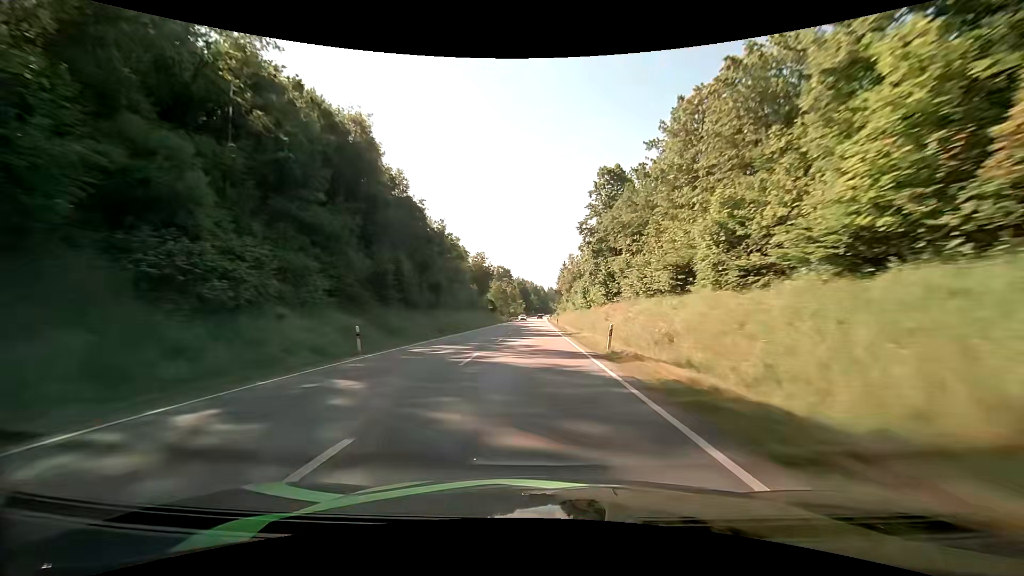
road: primary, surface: asphalt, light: Day
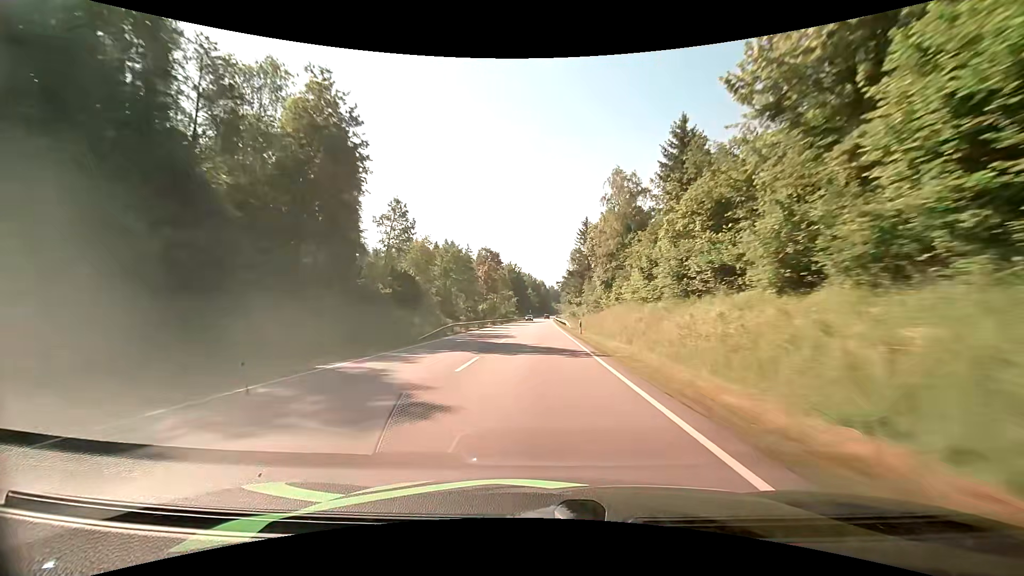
(+0.1, +85.4) m; 0°
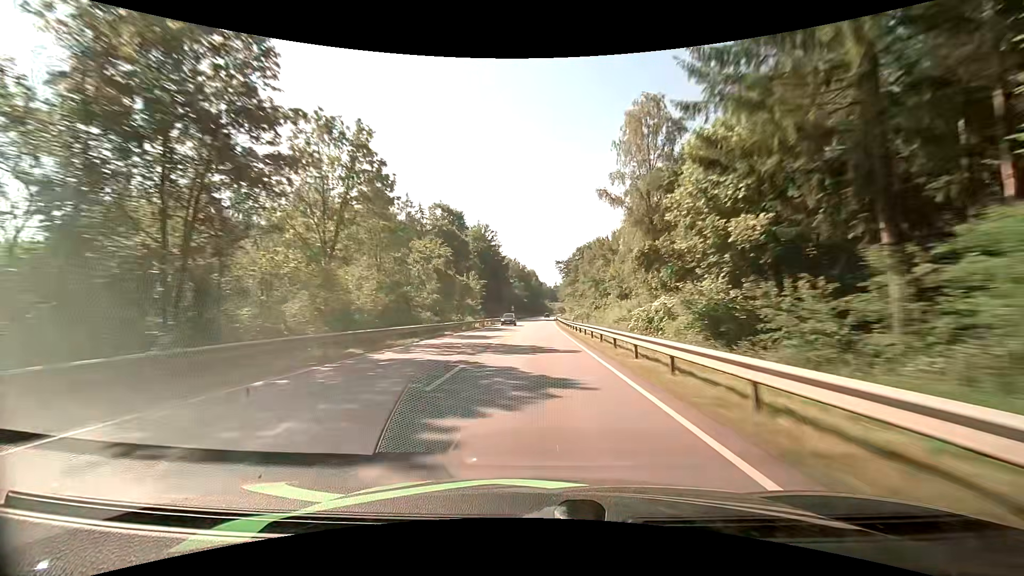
(+0.6, +87.0) m; +1°
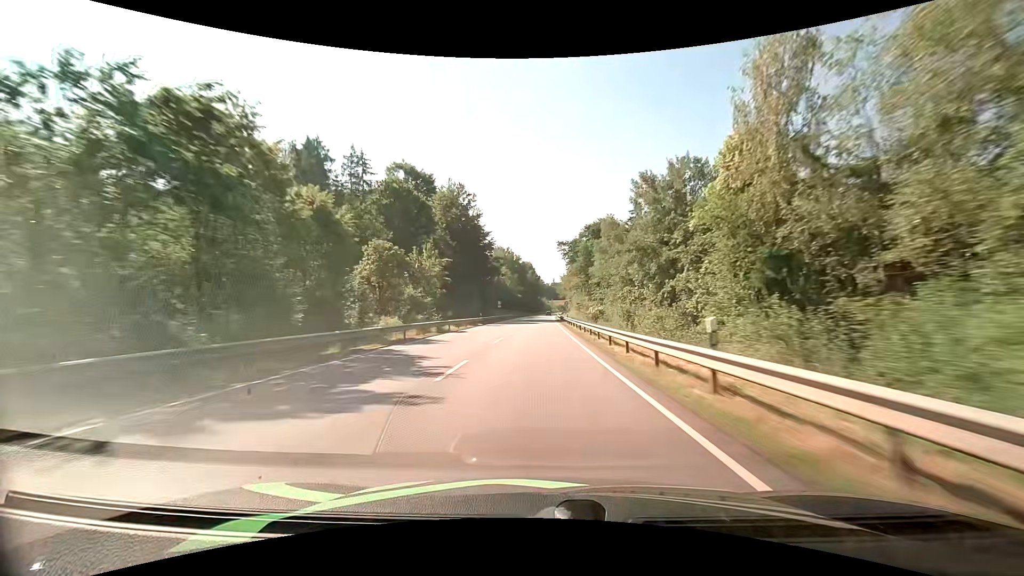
(+0.1, +34.7) m; 0°
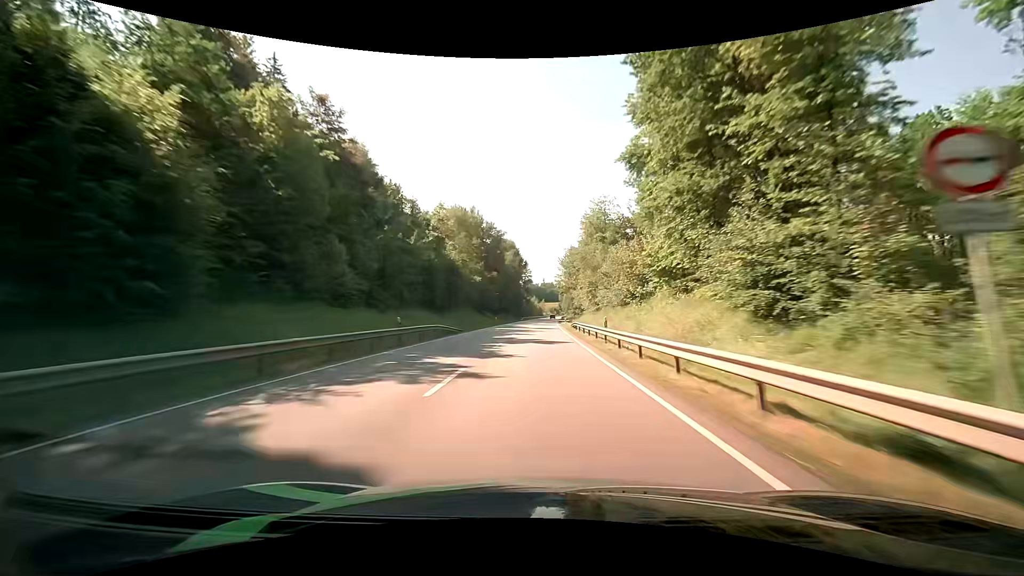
(+0.8, +85.5) m; +1°
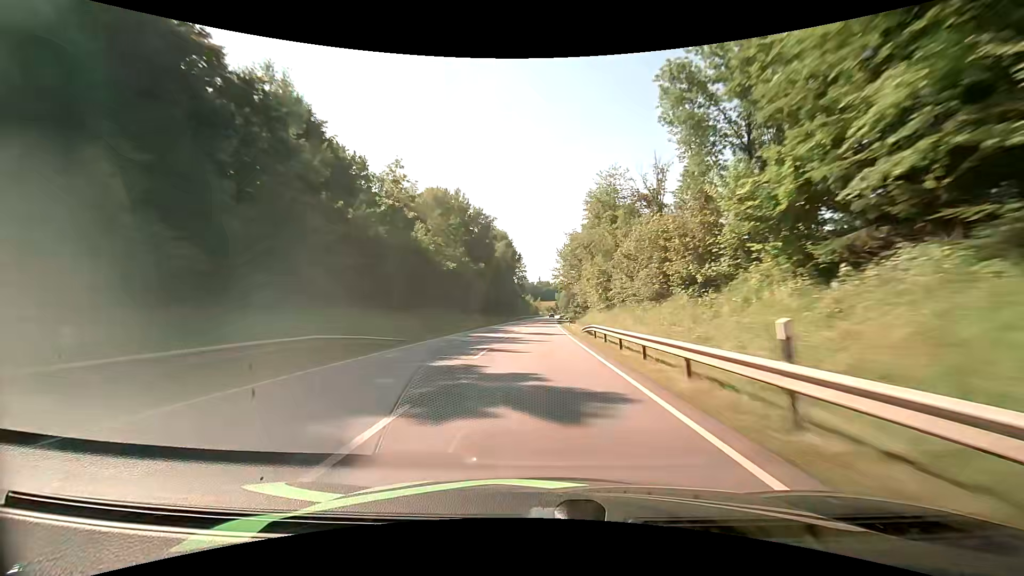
(+0.1, +17.0) m; 0°
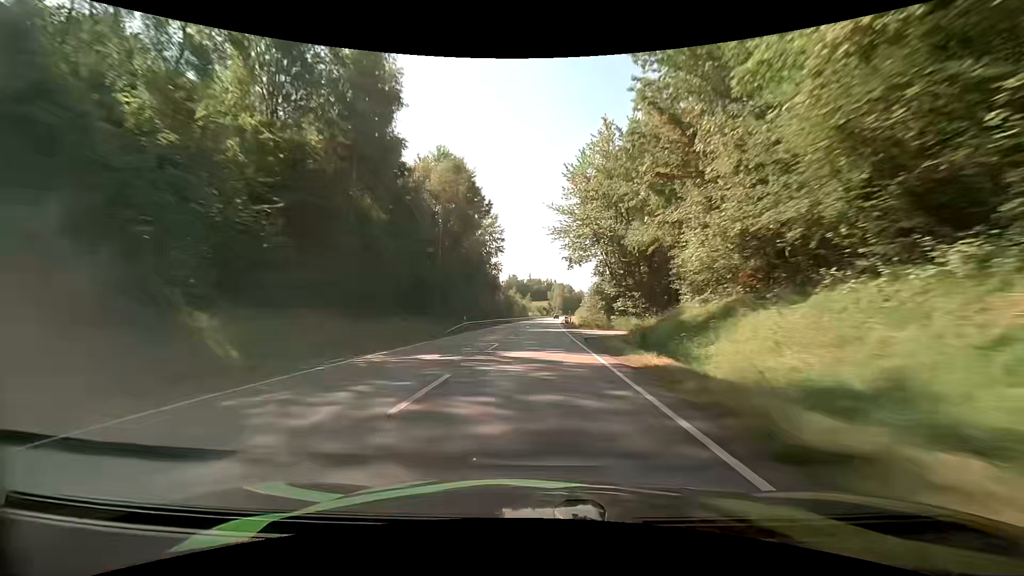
(+1.0, +68.2) m; +1°
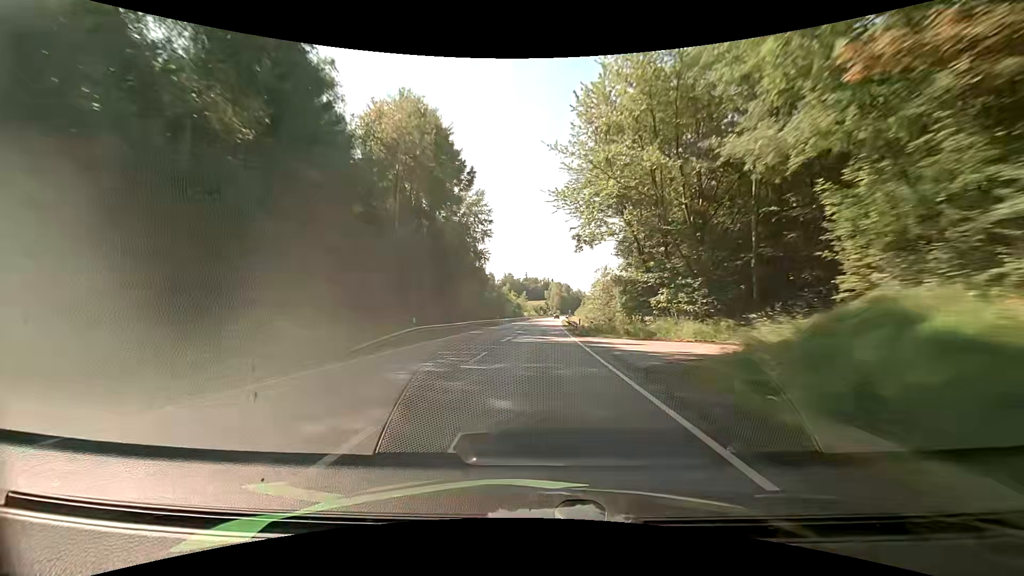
(+0.1, +17.1) m; +1°
(0, +10) (0, +20) (0, +30) (0, +40) (0, +50) (+1, +60) (+1, +70) (+1, +80) (+2, +90) (+2, +100) m
